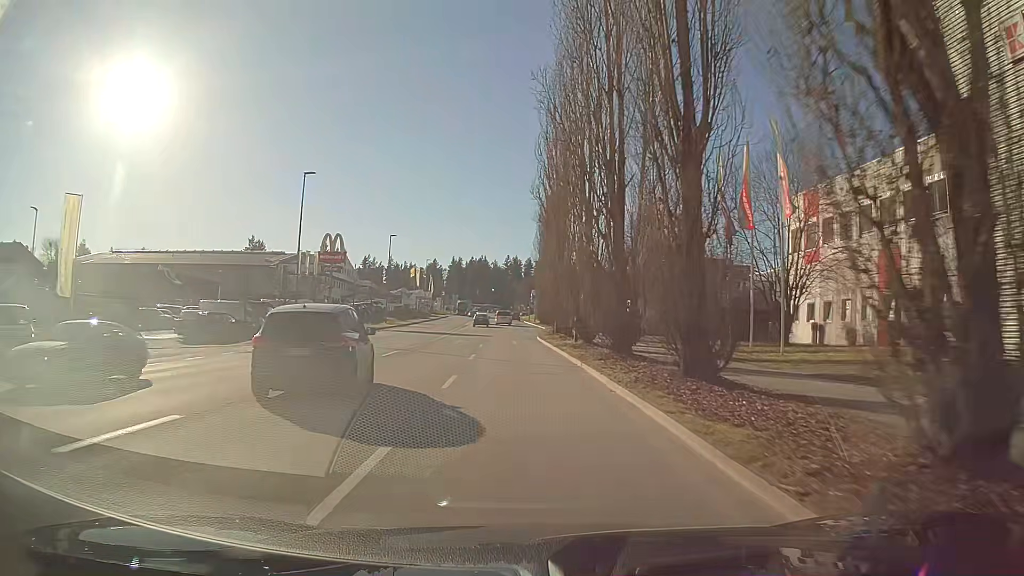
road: tertiary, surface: asphalt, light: Day
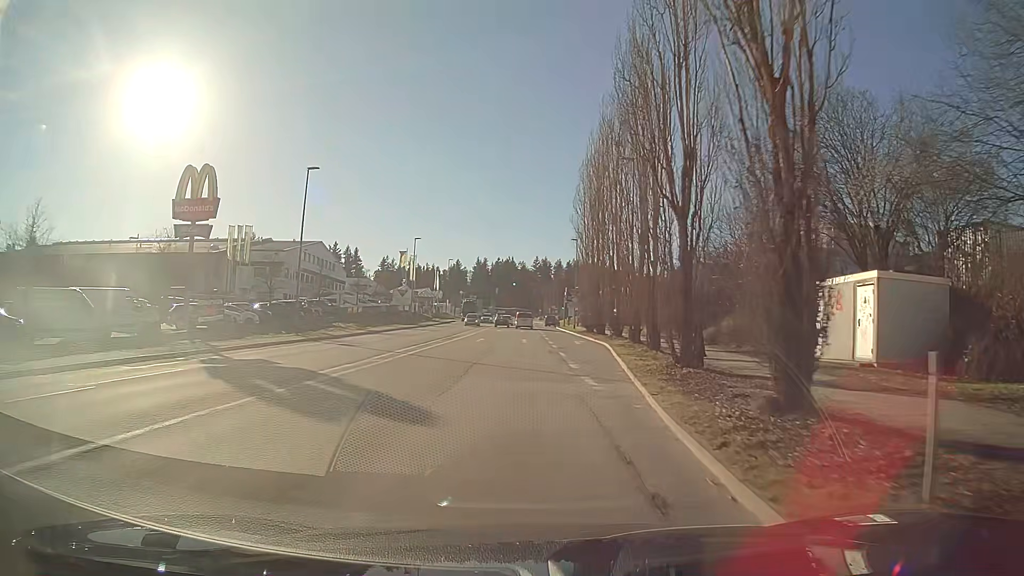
(-0.8, +37.8) m; -2°
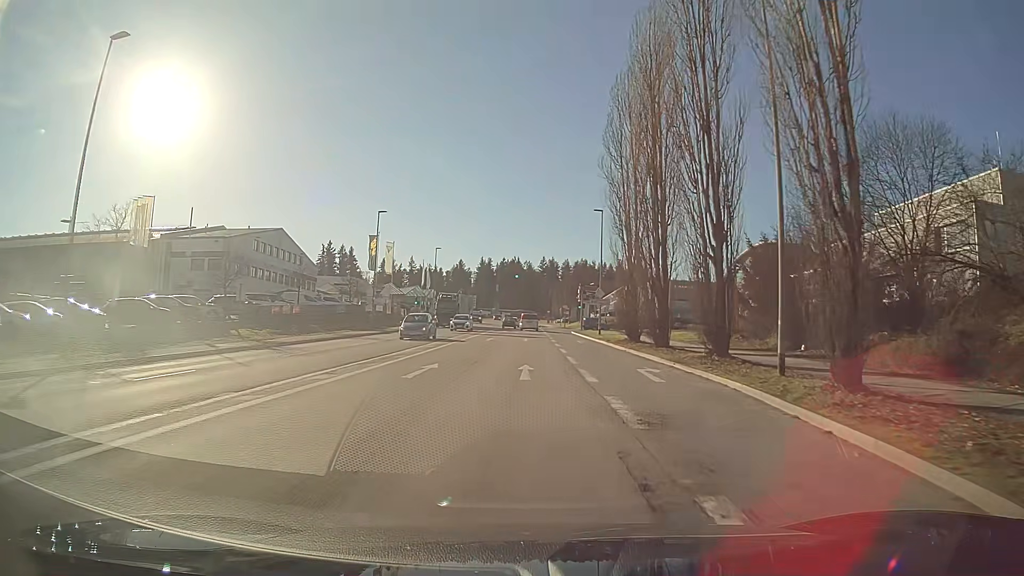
(-0.2, +22.5) m; 0°
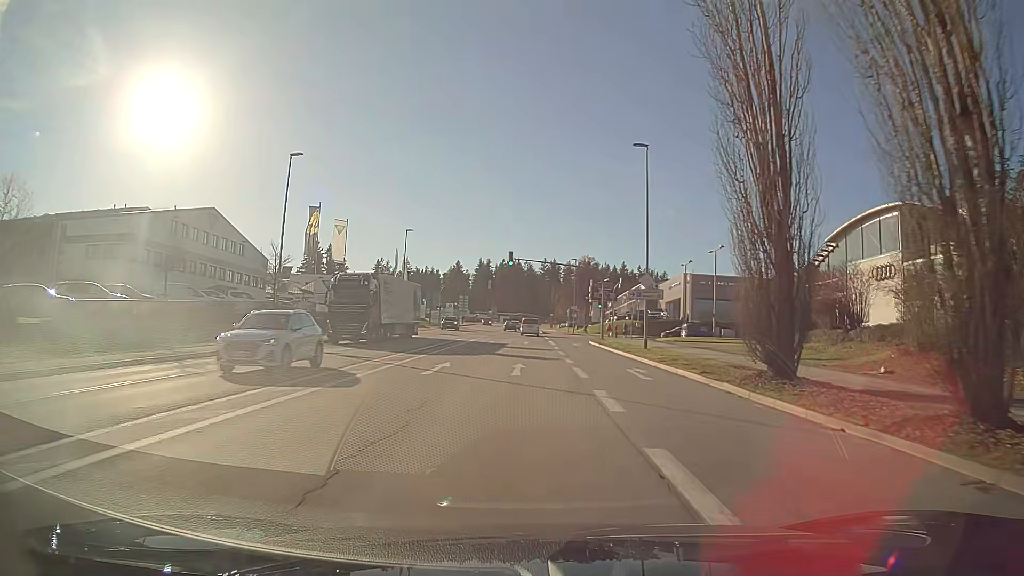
(0.0, +22.6) m; 0°
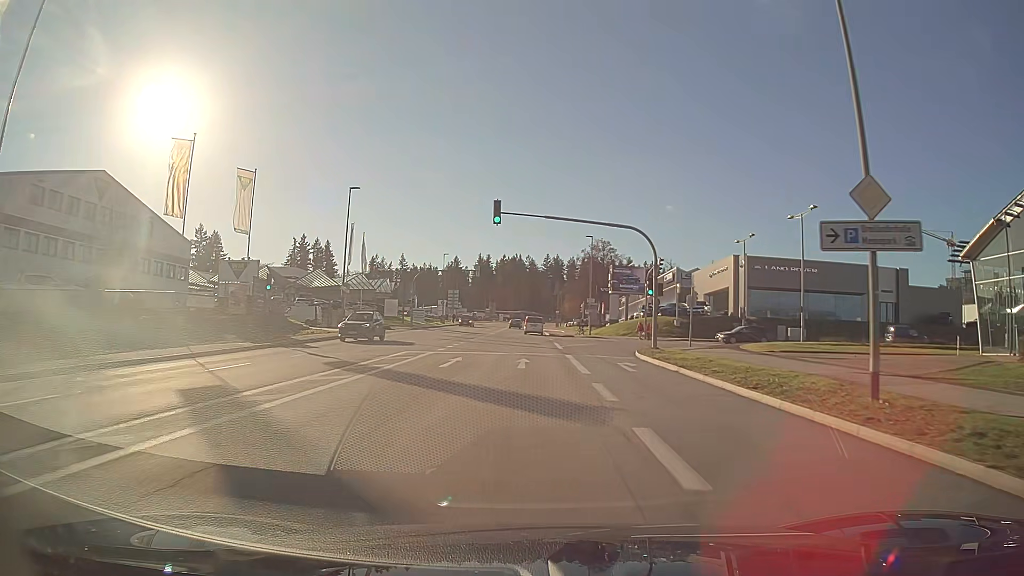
(0.0, +22.9) m; 0°
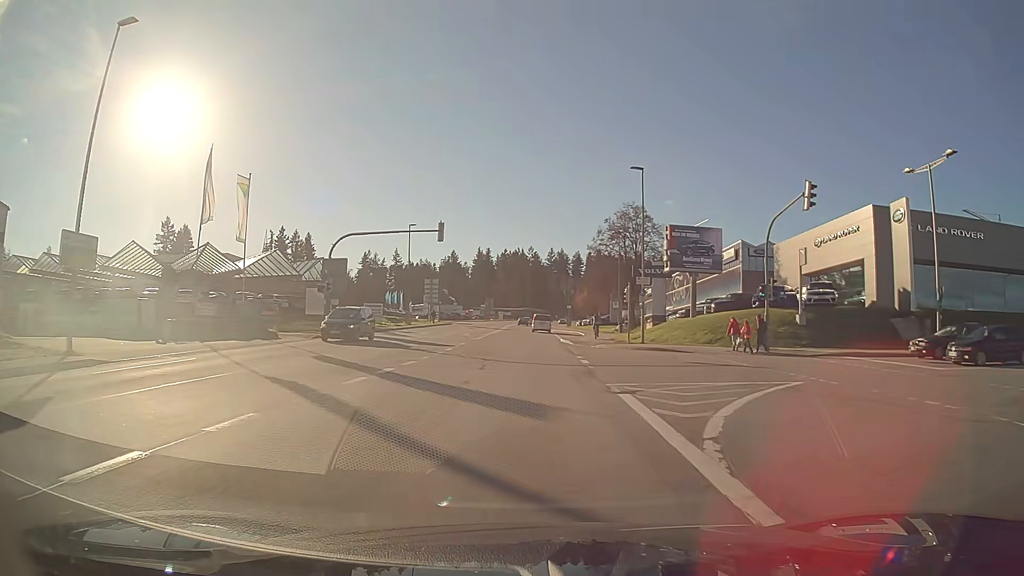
(-0.1, +30.6) m; 0°
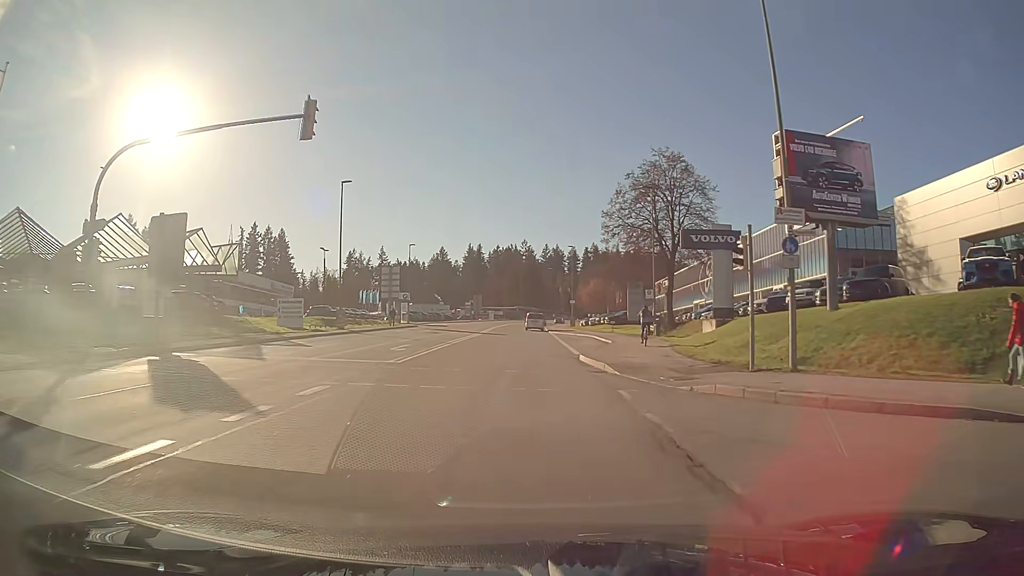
(+0.1, +23.2) m; 0°
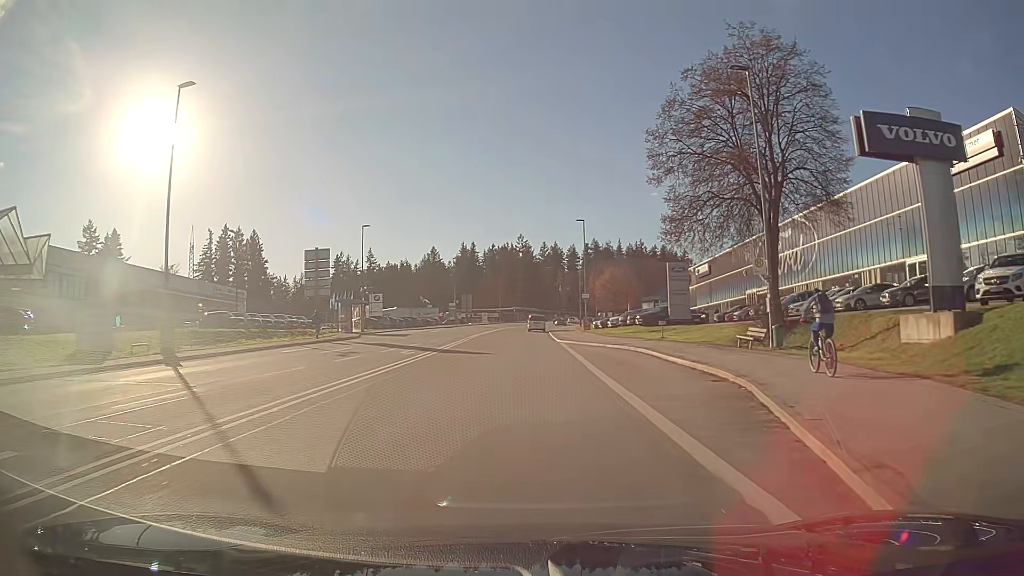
(0.0, +23.4) m; 0°
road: secondary
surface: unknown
